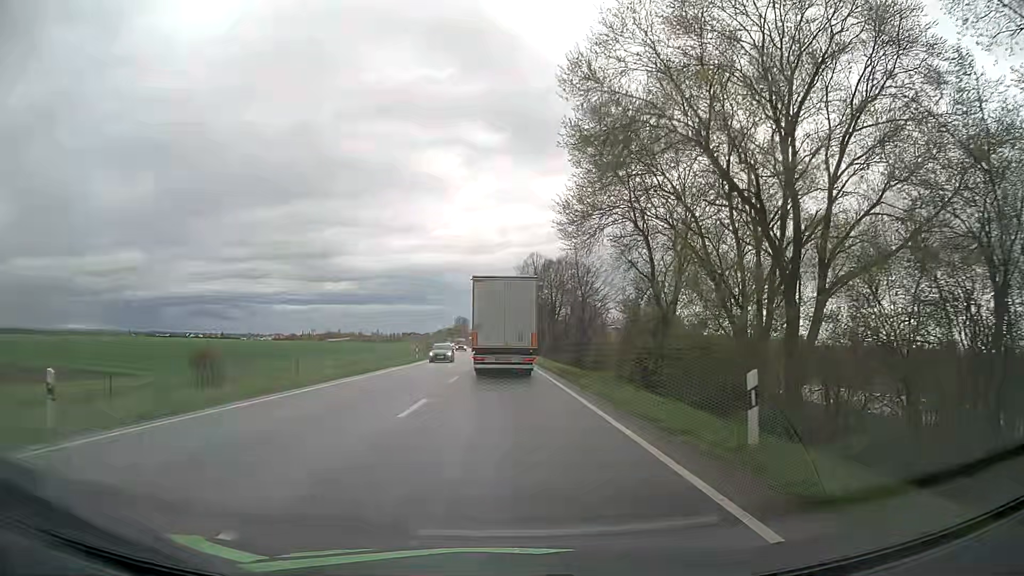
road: primary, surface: asphalt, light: Day
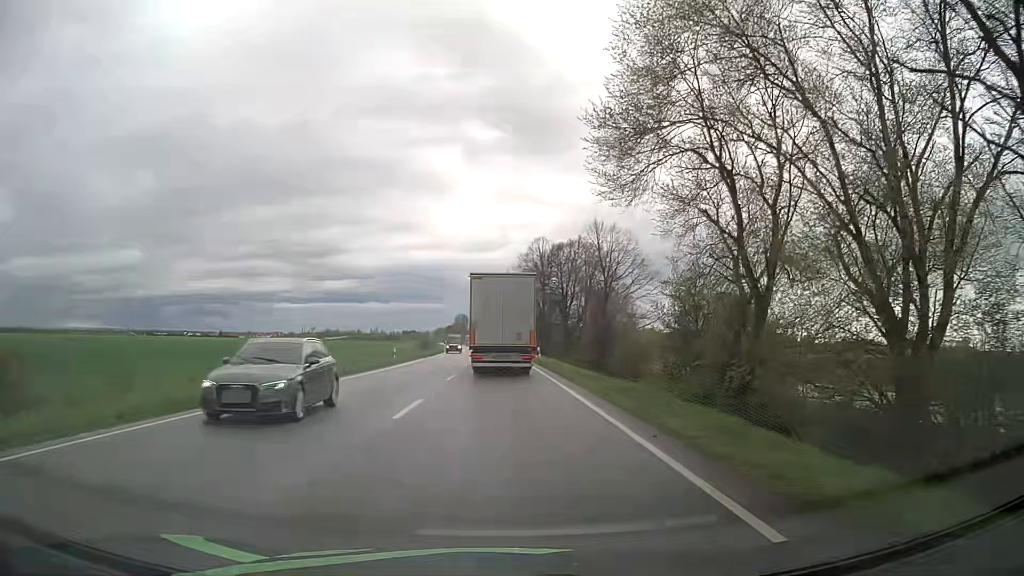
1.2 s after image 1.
(0.0, +12.4) m; 0°
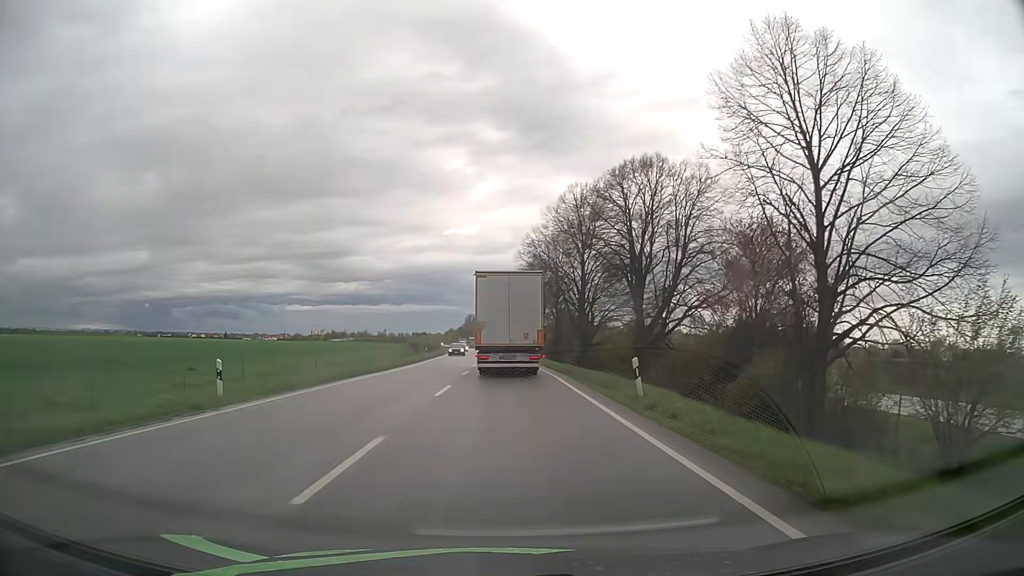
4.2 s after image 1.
(-0.4, +30.1) m; -2°
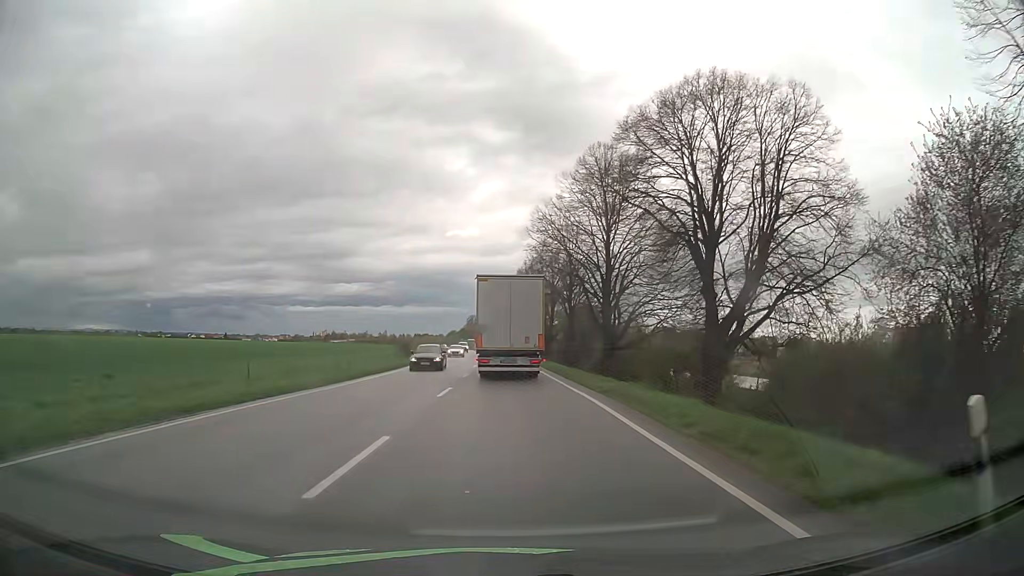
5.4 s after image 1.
(0.0, +11.7) m; 0°
(0, +10) (0, +20) (0, +30) (0, +40) (0, +50) (-1, +60) (-1, +70) (-1, +80) (-2, +90) (-2, +100) m
